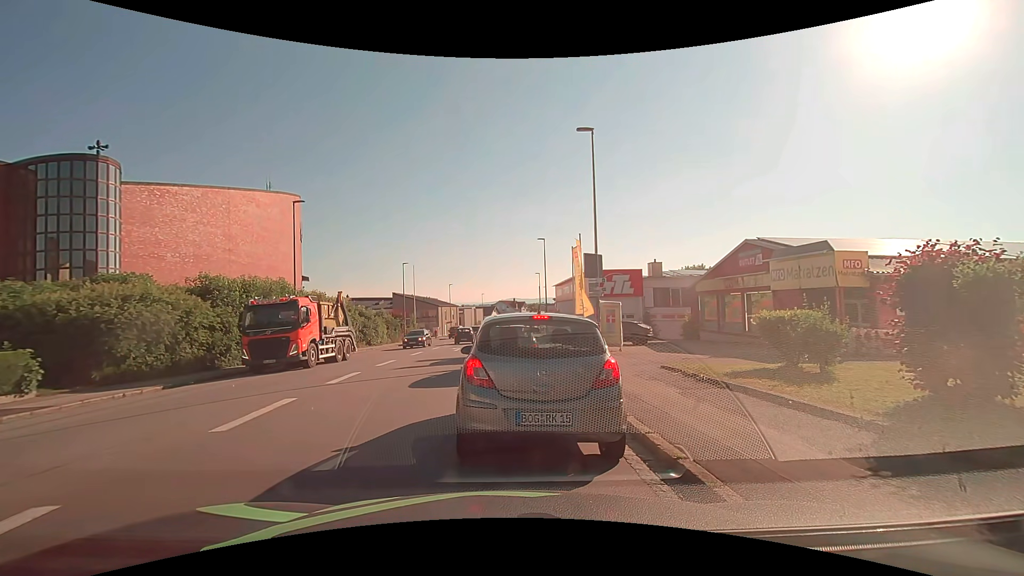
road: tertiary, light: Day
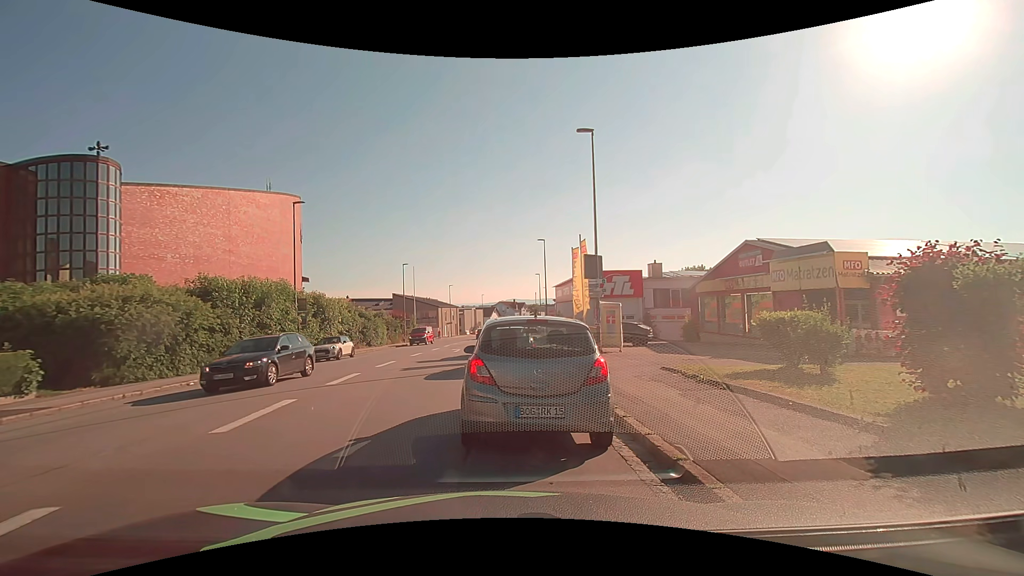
(0.0, +0.1) m; 0°
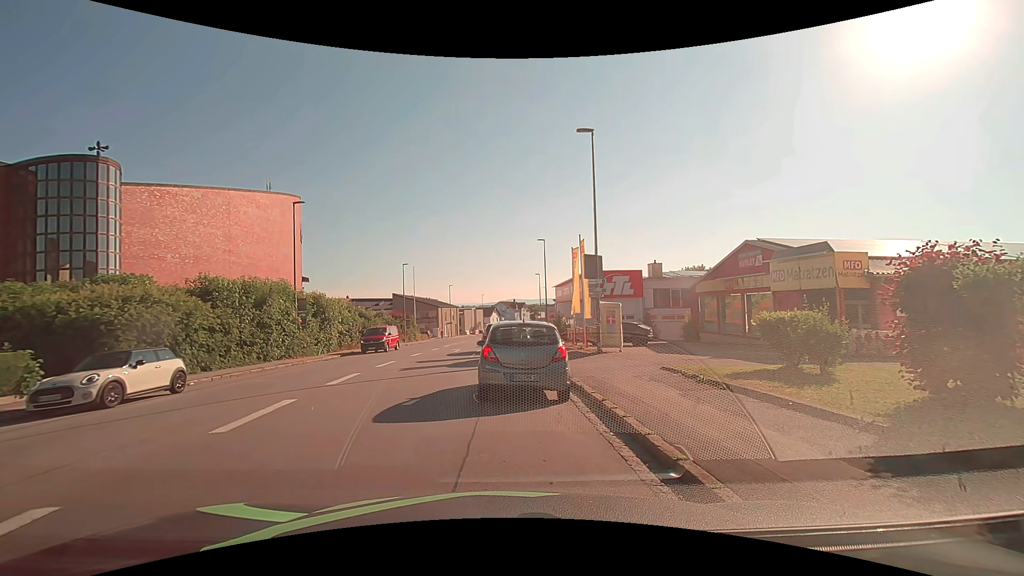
(0.0, 0.0) m; 0°
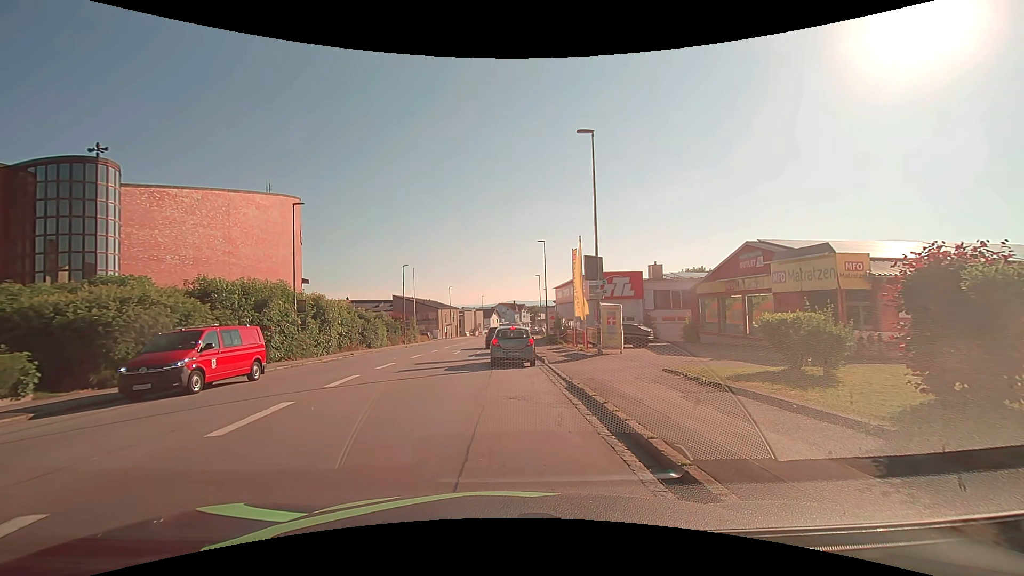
(0.0, +0.1) m; 0°
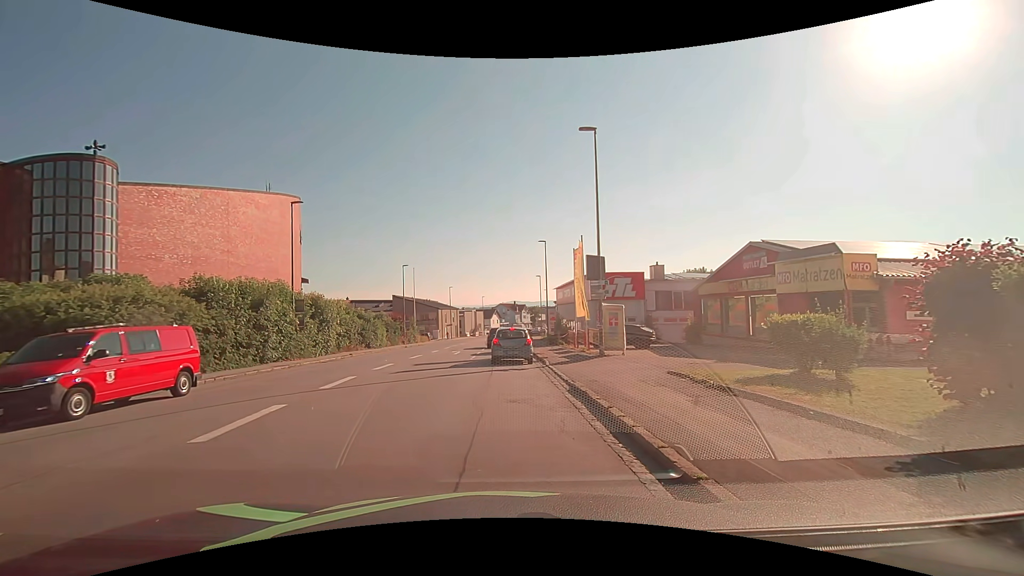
(0.0, +0.4) m; 0°
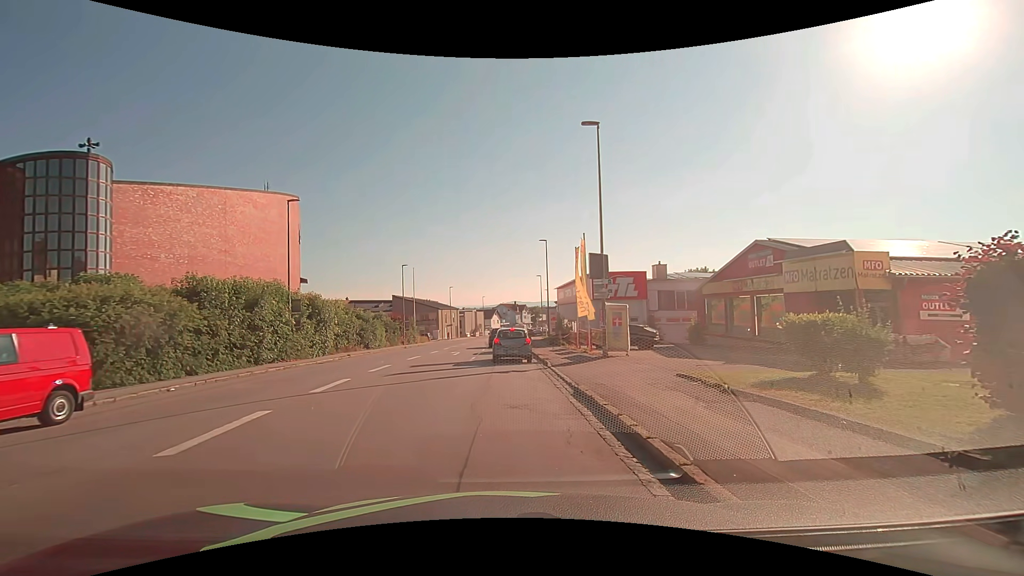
(0.0, +0.7) m; 0°
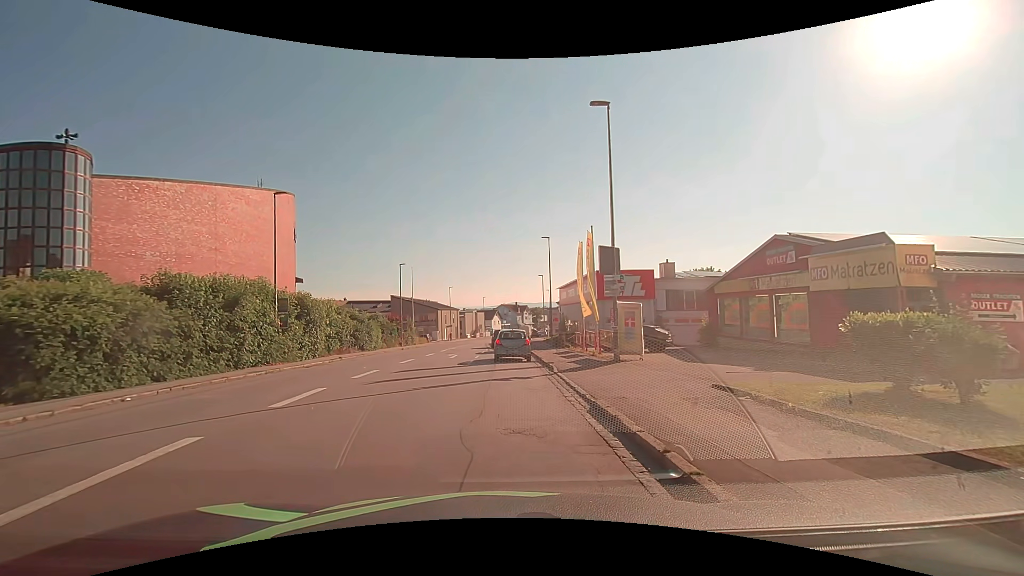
(0.0, +2.1) m; -1°
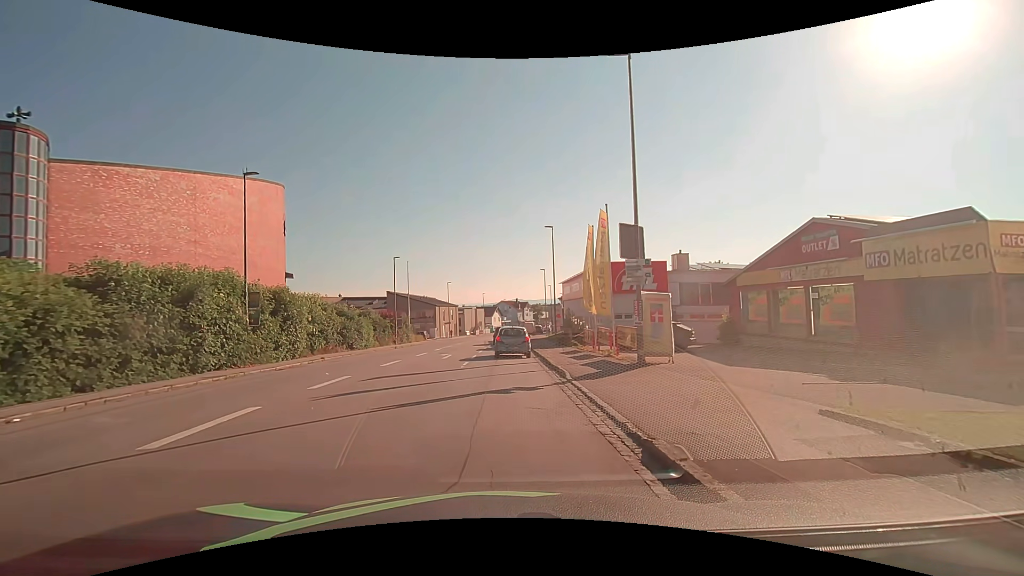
(+0.1, +3.6) m; 0°
(0, +10) (0, +20) (0, +30) (0, +40) (+1, +50) (+1, +60) (+2, +70) (+3, +80) (+4, +90) (+5, +100) m
